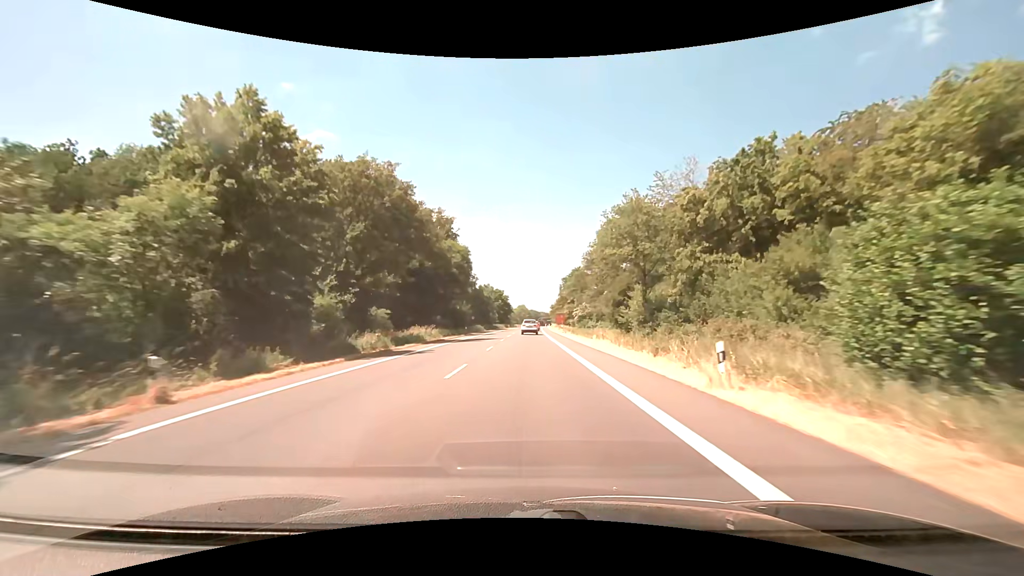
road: primary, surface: asphalt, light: Day
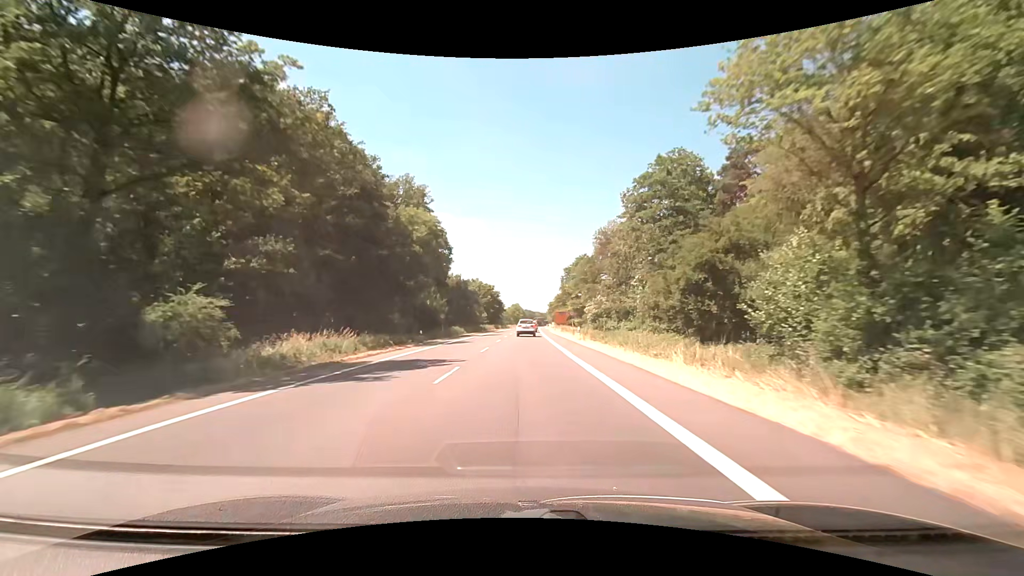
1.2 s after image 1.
(+0.1, +24.8) m; 0°
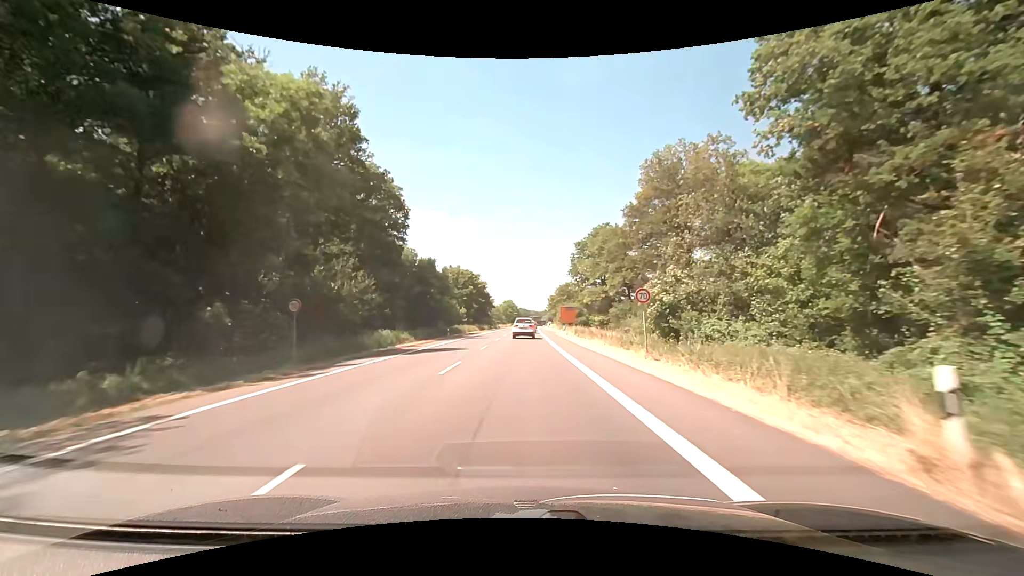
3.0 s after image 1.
(+0.4, +33.7) m; +1°
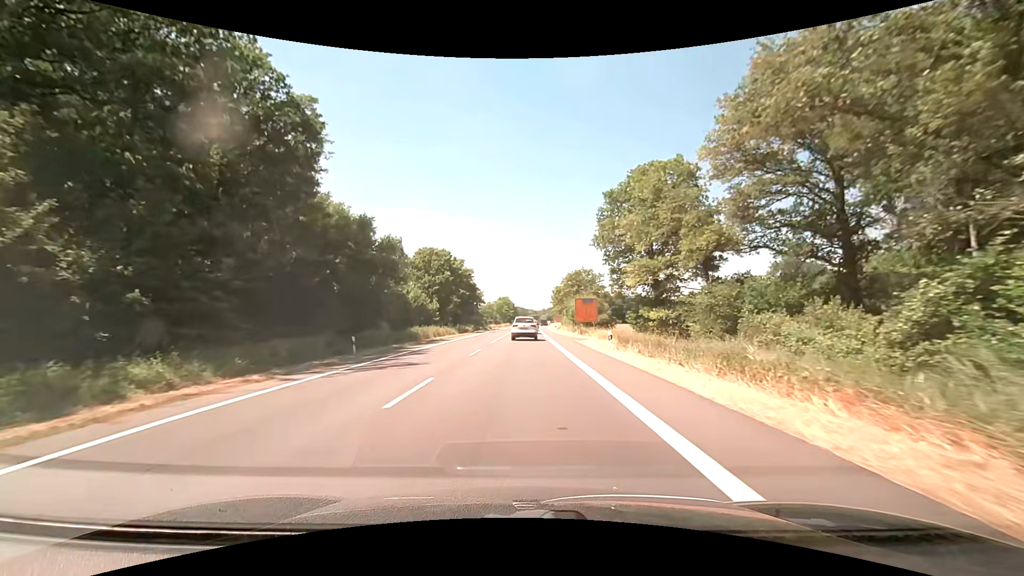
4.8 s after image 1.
(+0.1, +28.7) m; 0°
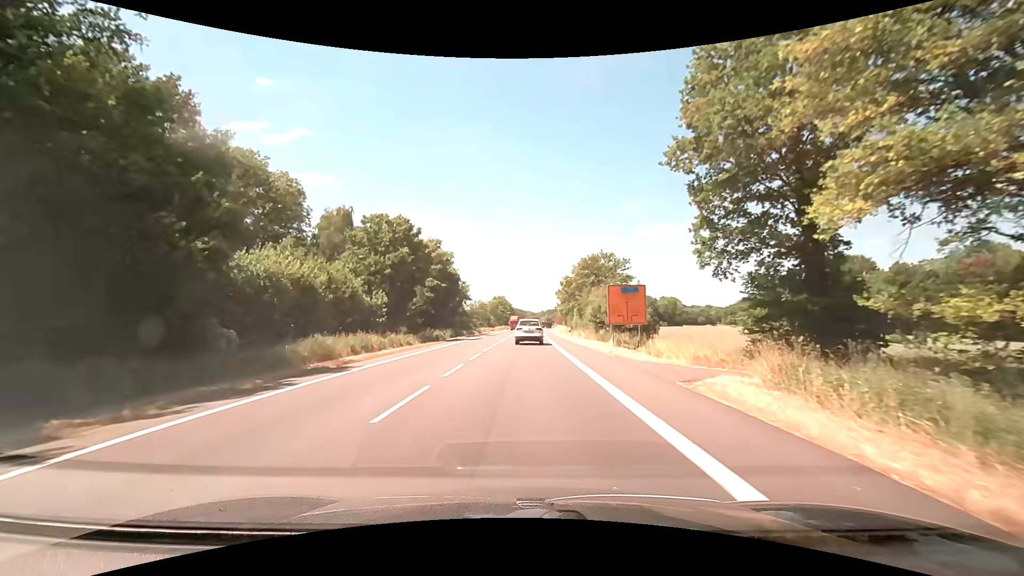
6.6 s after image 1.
(0.0, +24.7) m; 0°
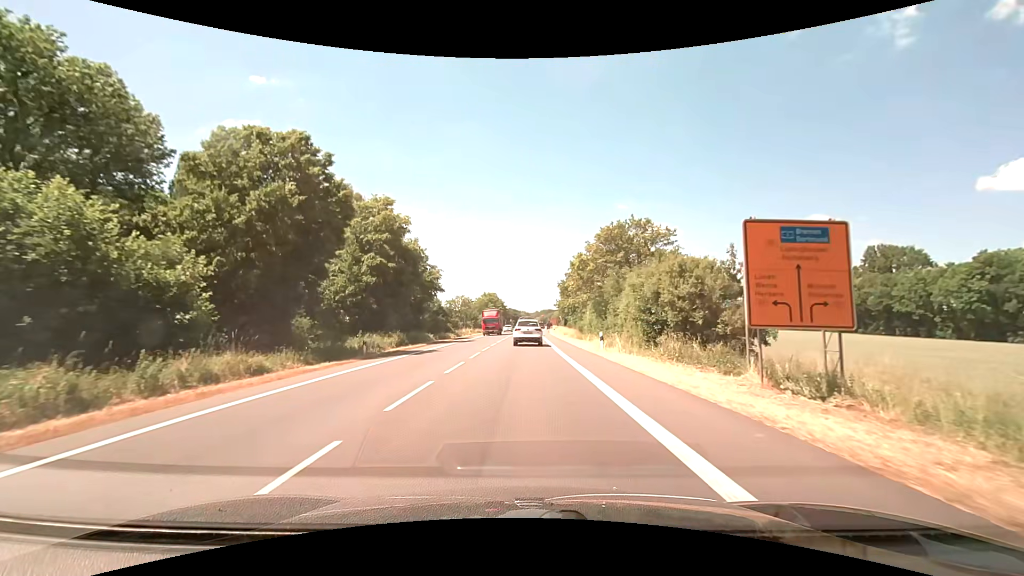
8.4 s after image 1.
(0.0, +23.1) m; 0°
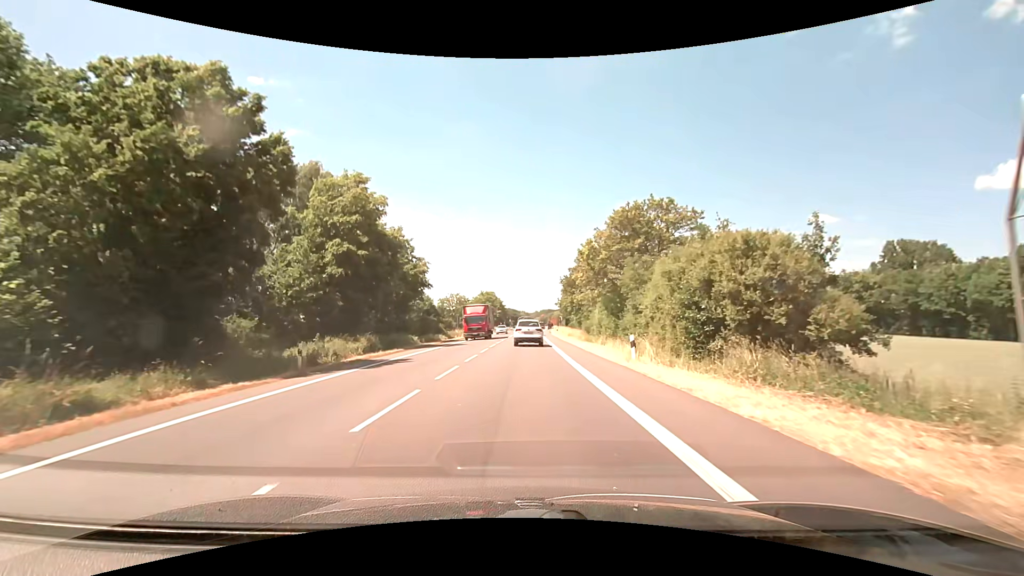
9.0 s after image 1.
(0.0, +7.5) m; 0°
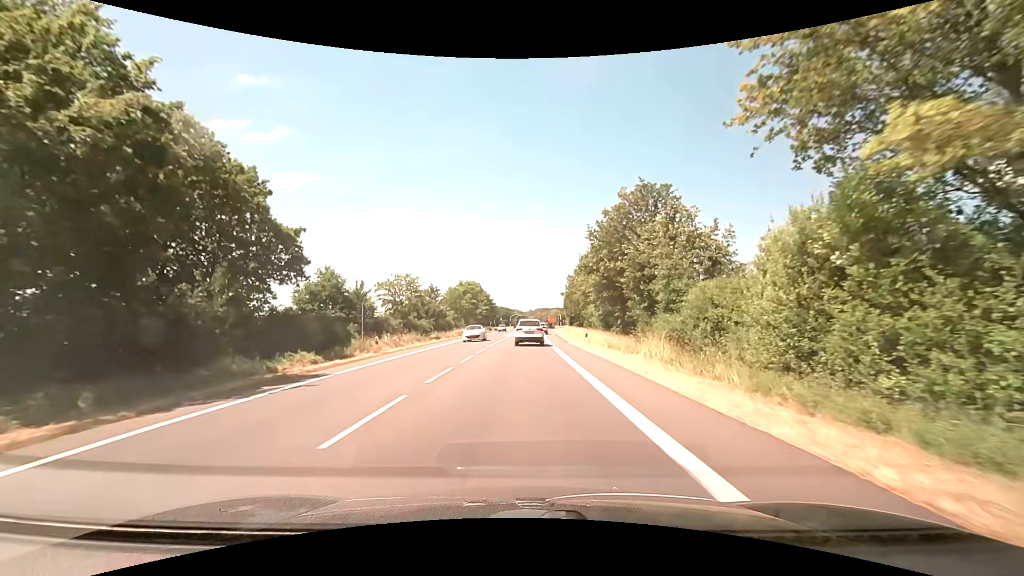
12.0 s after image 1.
(+0.4, +37.1) m; +1°
(0, +10) (0, +20) (0, +30) (0, +40) (0, +50) (+1, +60) (+1, +70) (+2, +80) (+2, +90) (+2, +100) m
